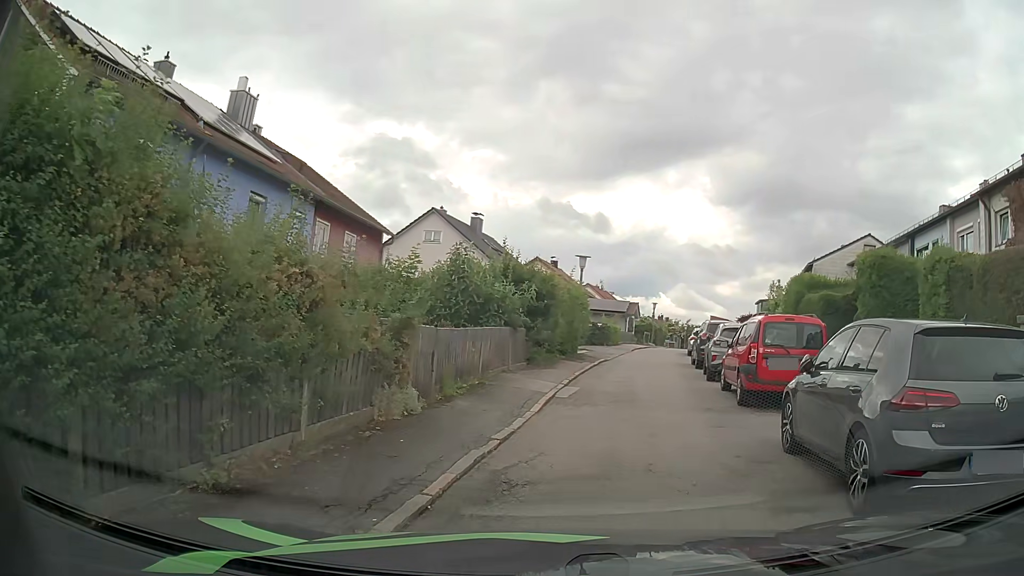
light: Day
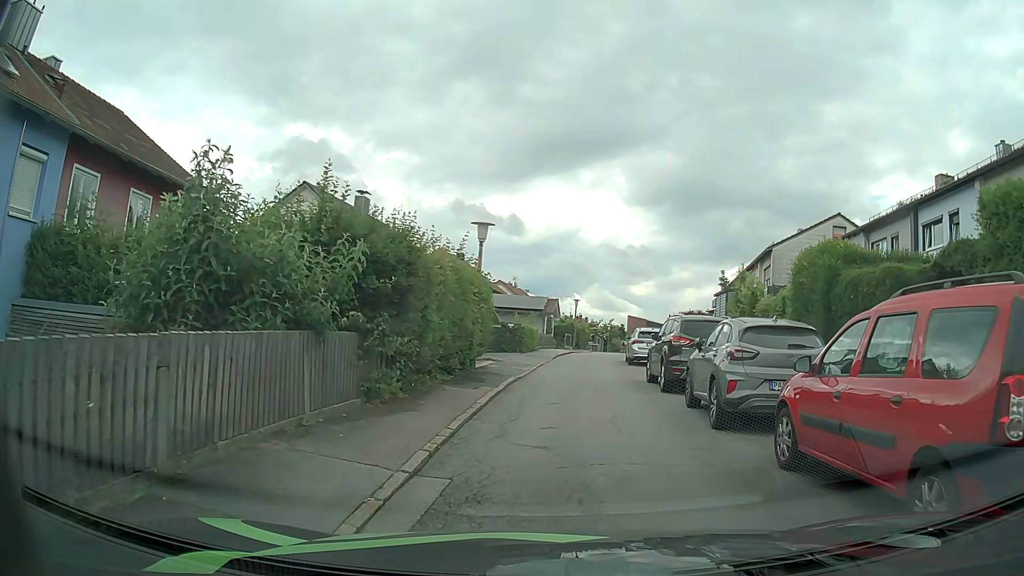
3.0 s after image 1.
(+0.7, +8.8) m; +7°
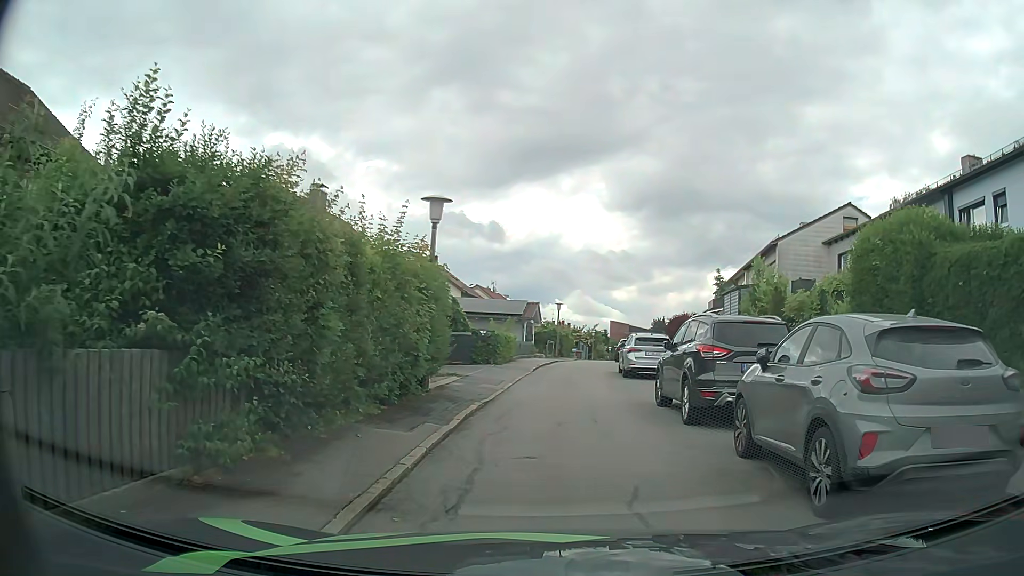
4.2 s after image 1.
(+0.1, +4.4) m; +3°
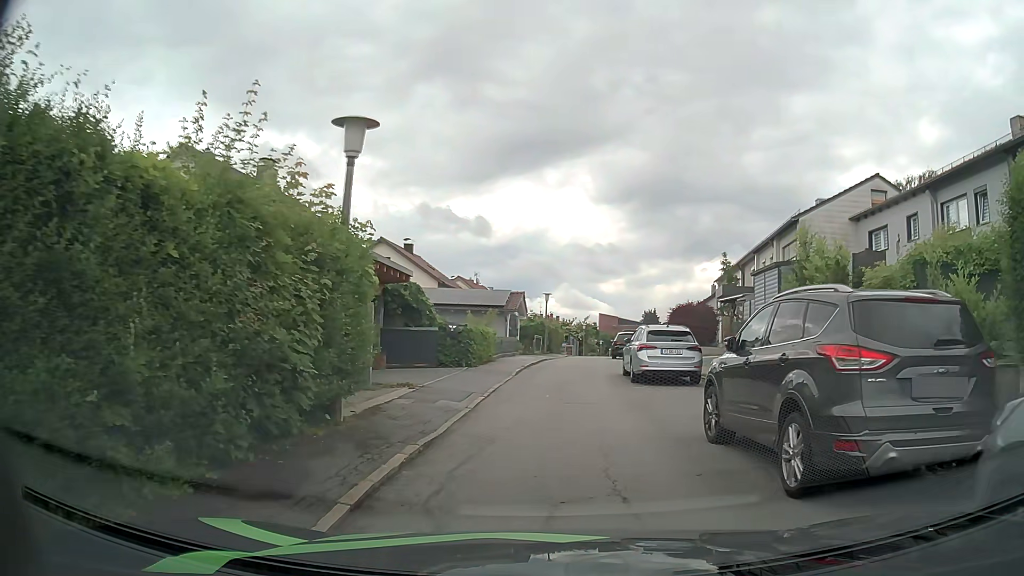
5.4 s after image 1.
(0.0, +5.1) m; 0°
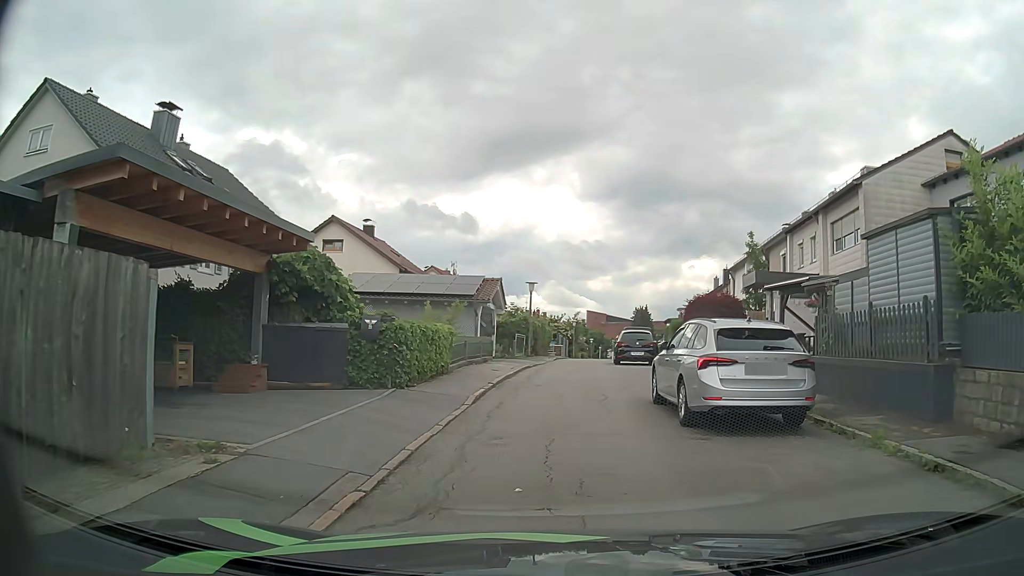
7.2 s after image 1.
(+0.1, +8.1) m; +1°
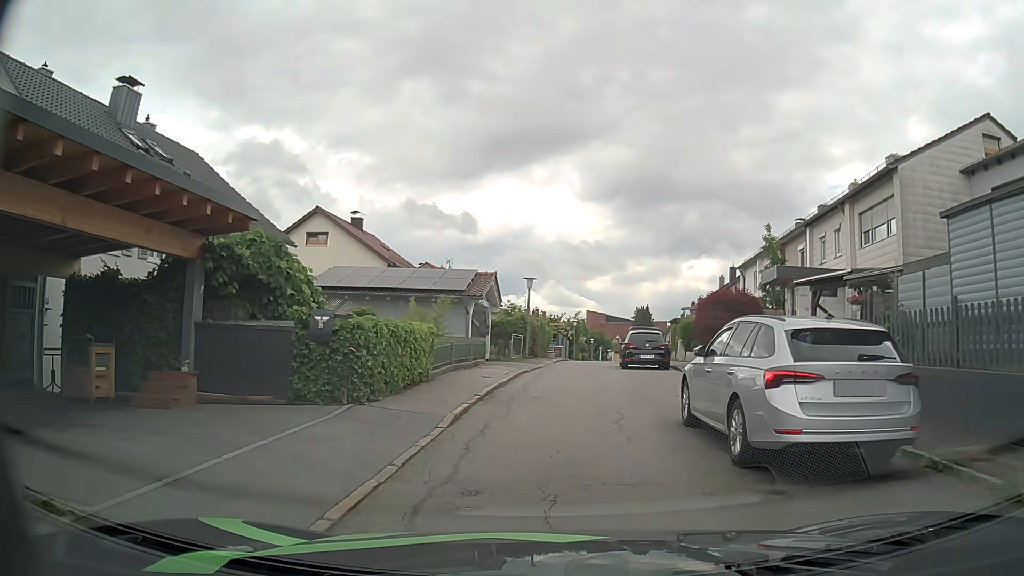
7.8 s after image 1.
(0.0, +2.7) m; 0°
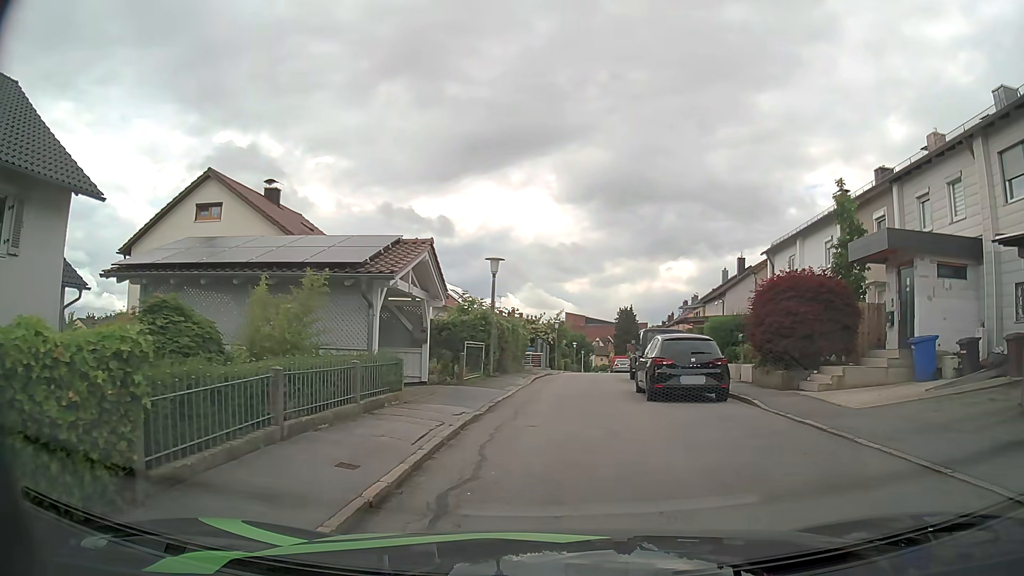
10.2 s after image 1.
(+0.1, +10.3) m; +2°
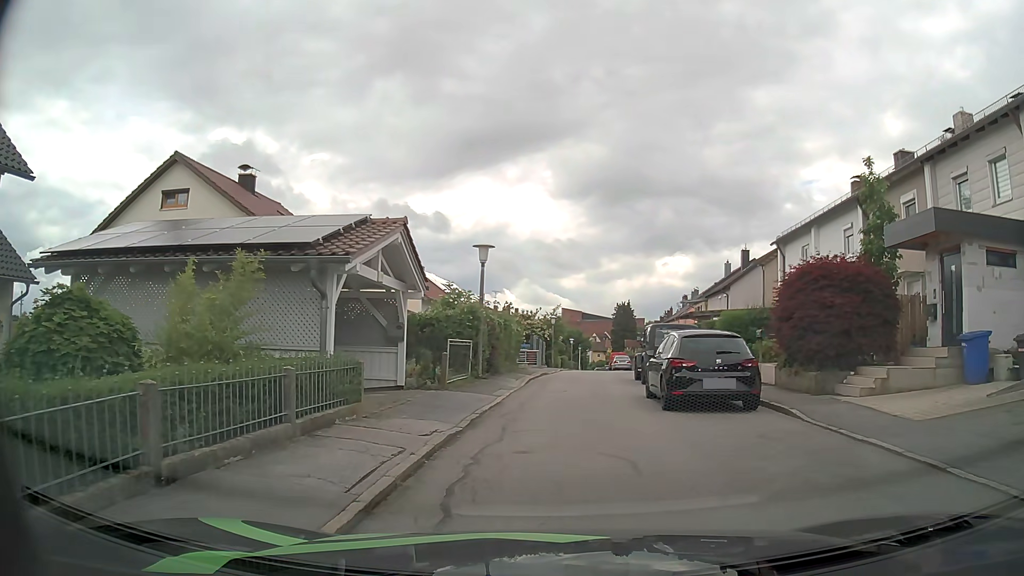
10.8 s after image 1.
(0.0, +2.4) m; 0°
(0, +10) (+1, +20) (+2, +30) (+3, +40) (+4, +50) (+4, +60) (+5, +70) (+7, +80) (+8, +89) (+9, +99) m
